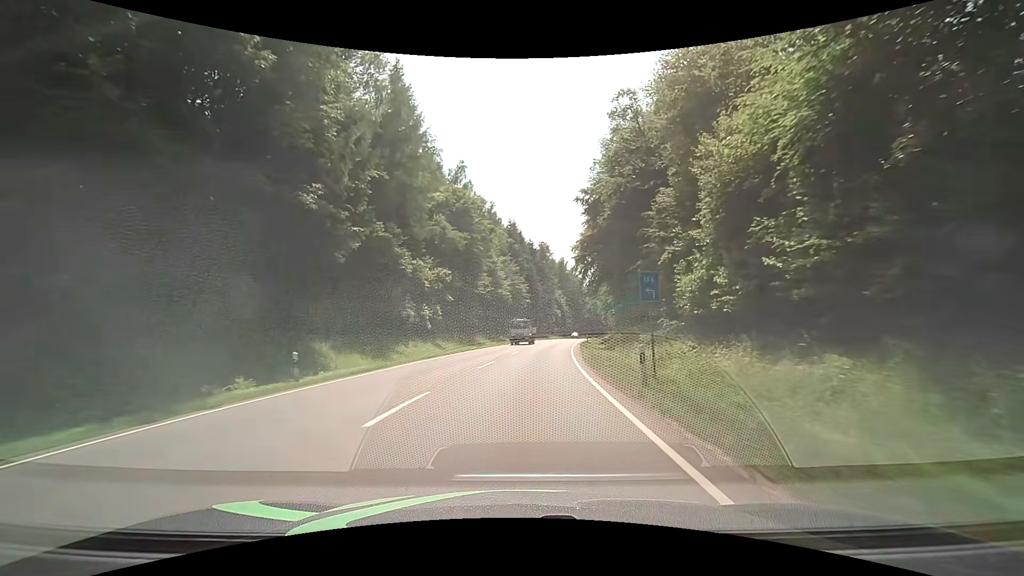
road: secondary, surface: asphalt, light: Day
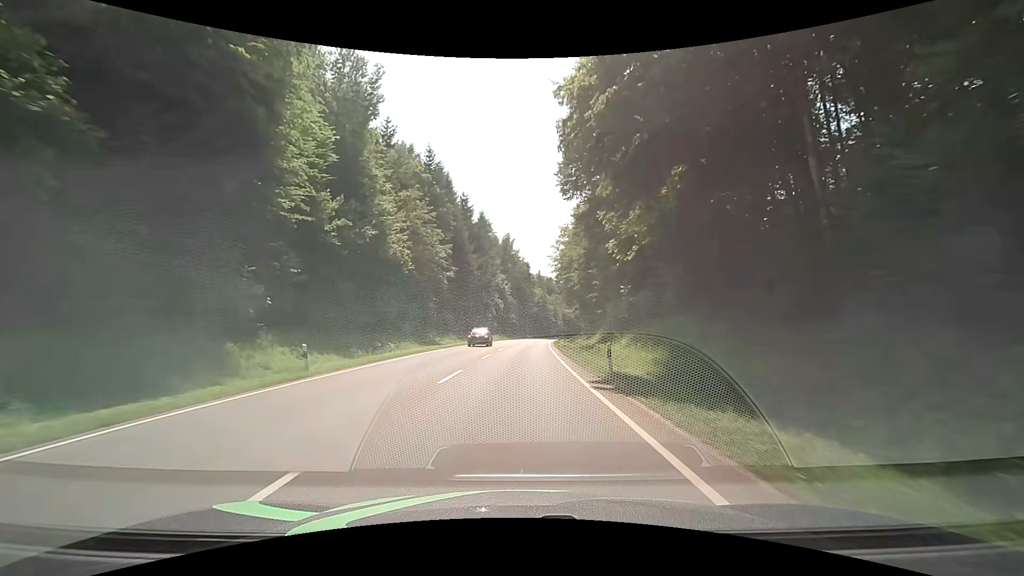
(+2.6, +42.6) m; +6°
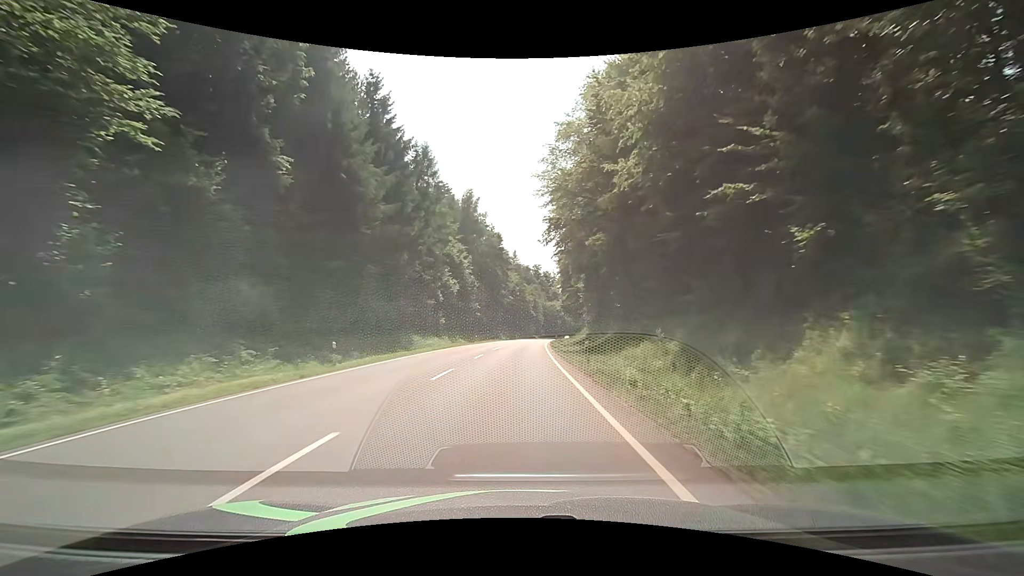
(+2.0, +43.0) m; +4°
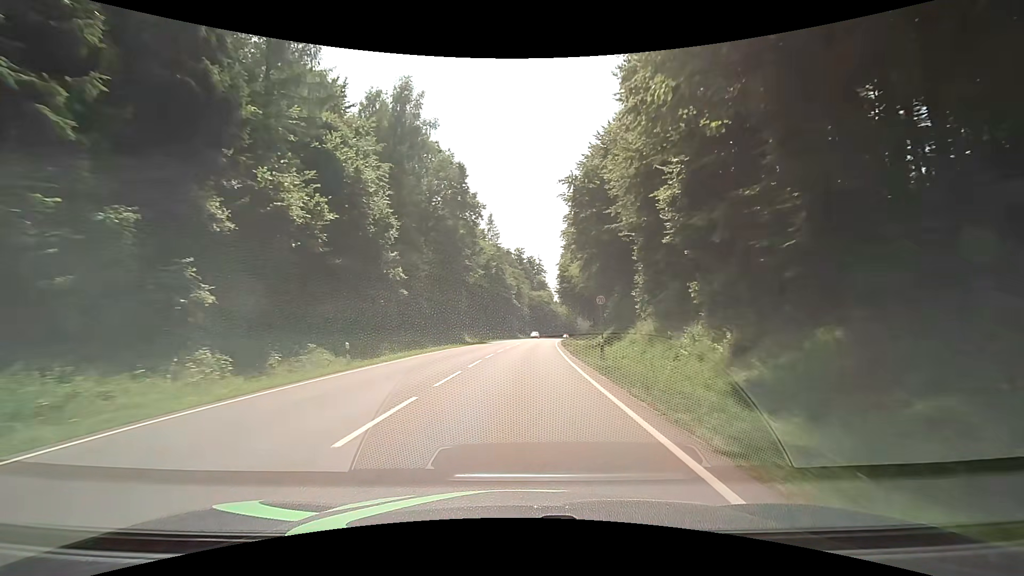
(+0.6, +43.6) m; +2°
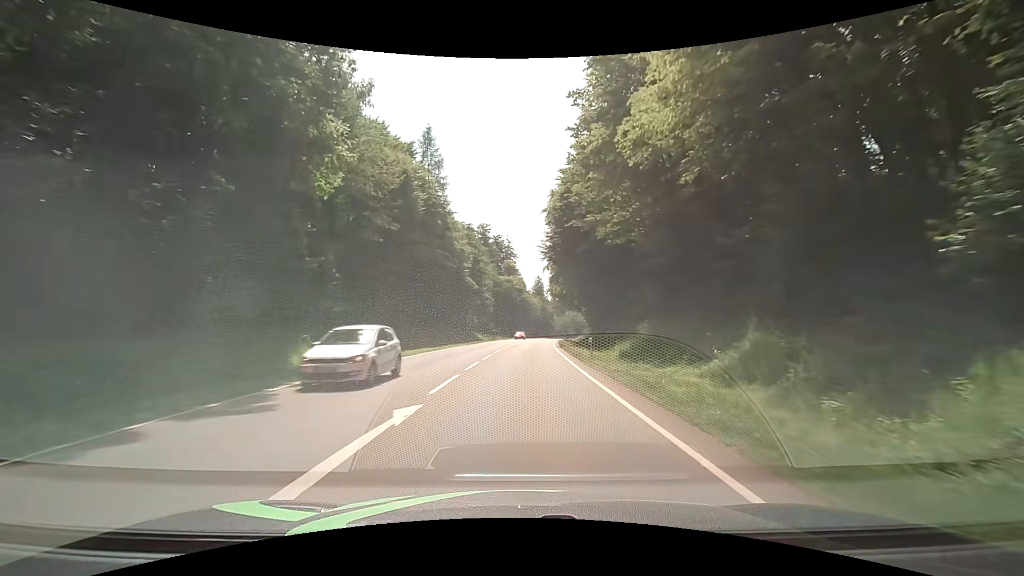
(+1.3, +43.7) m; +3°
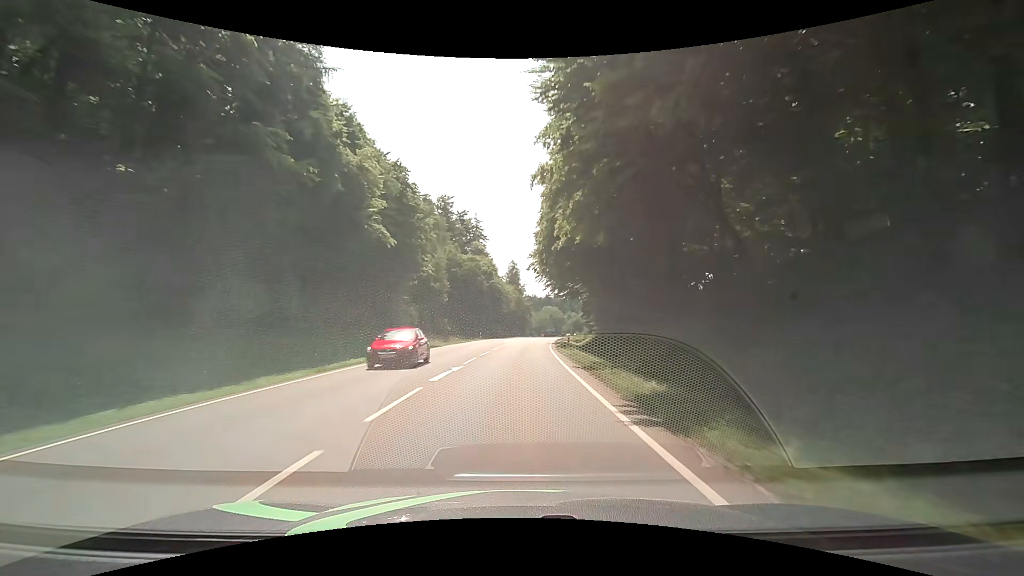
(+1.4, +32.9) m; +4°
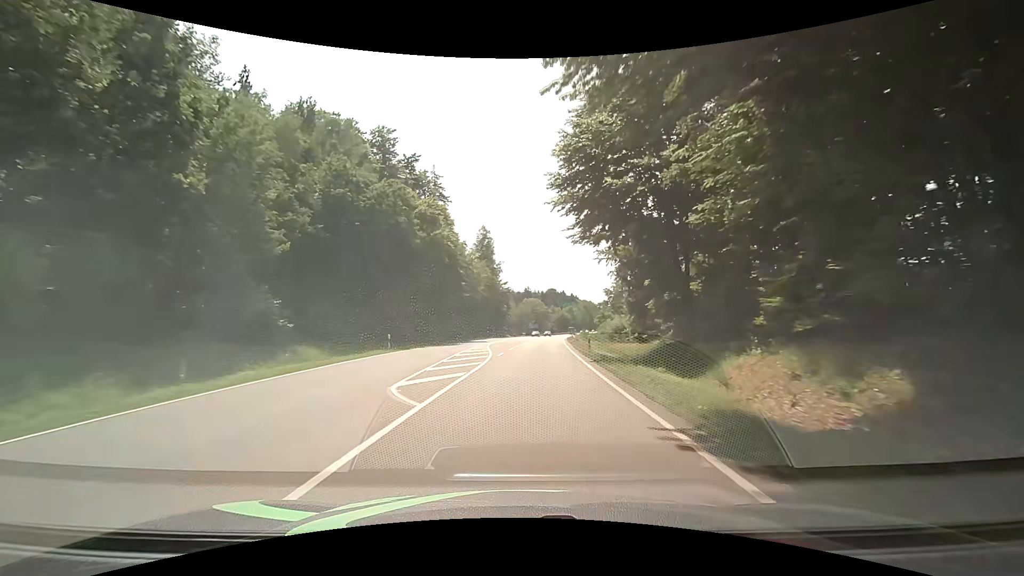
(+0.6, +44.3) m; +2°
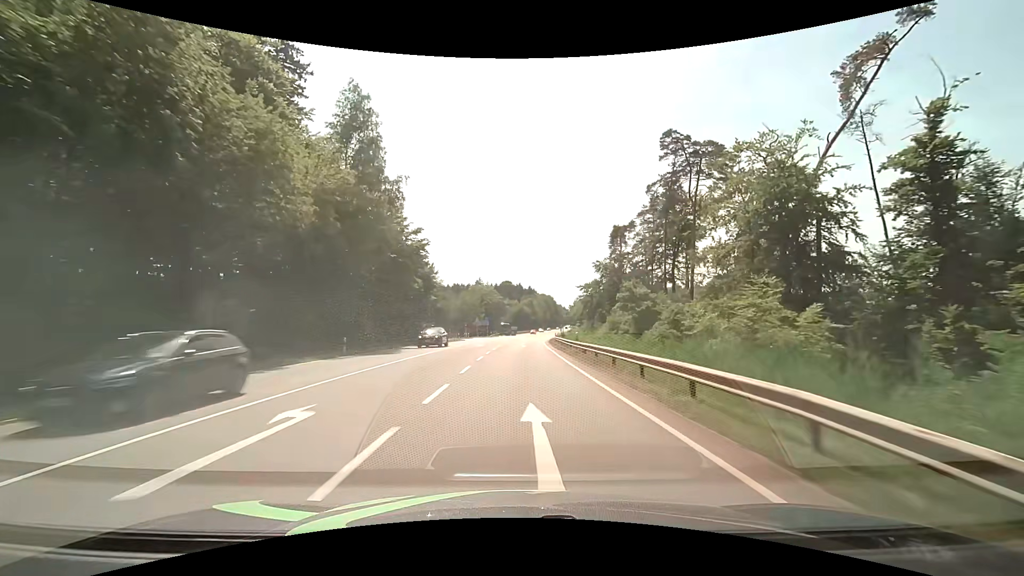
(+3.1, +56.6) m; +6°
(0, +10) (0, +20) (0, +30) (+1, +40) (+1, +50) (+1, +60) (+2, +70) (+3, +80) (+3, +90) (+4, +100) m
